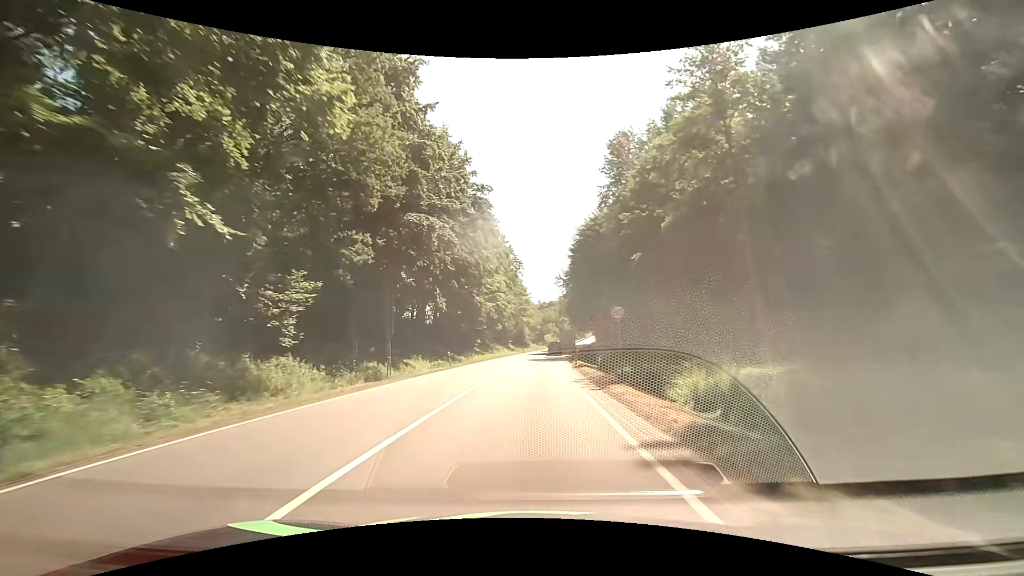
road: primary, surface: asphalt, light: Day
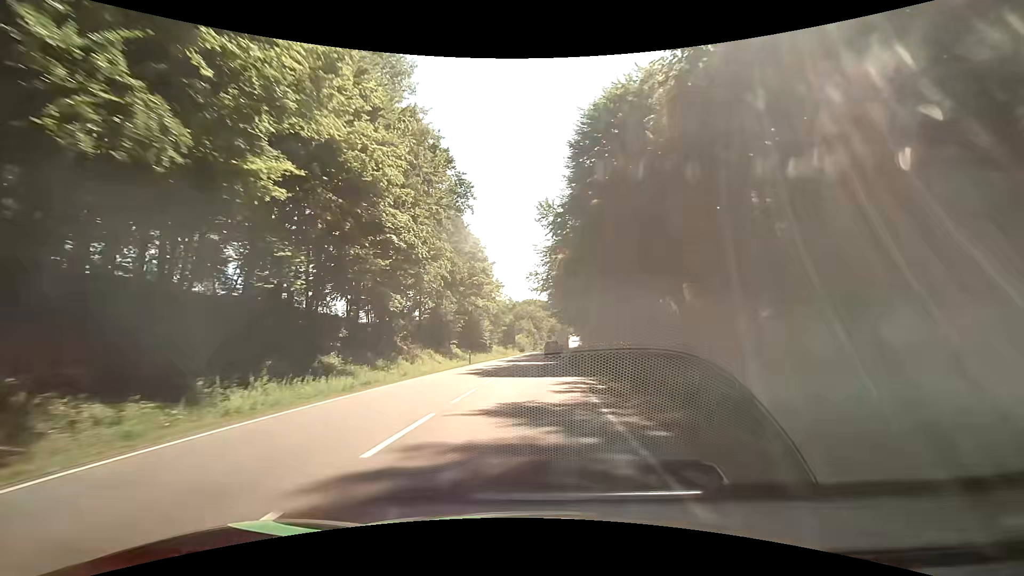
(+1.5, +44.3) m; +4°
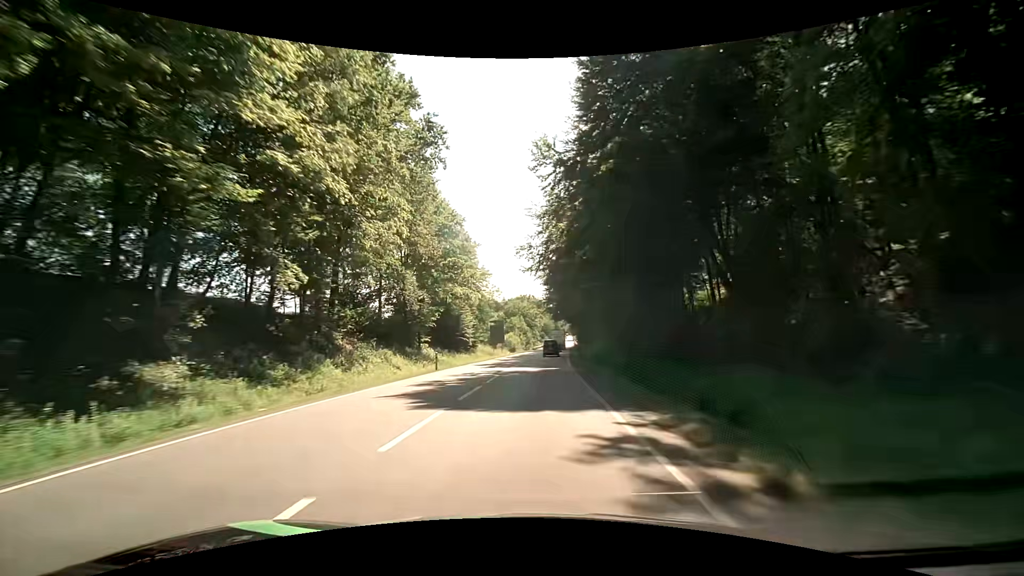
(-0.1, +11.7) m; 0°
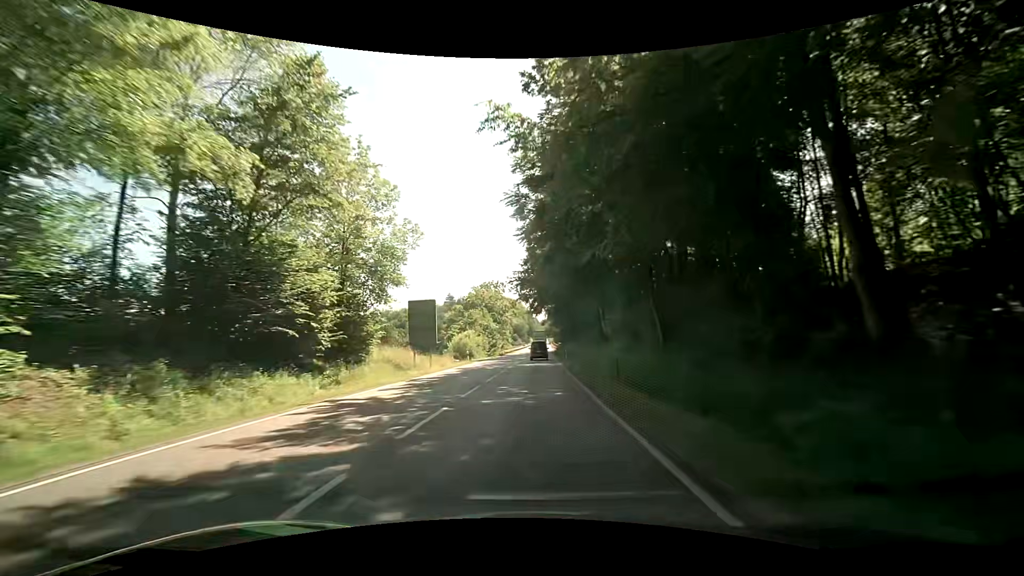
(+1.0, +34.9) m; +3°
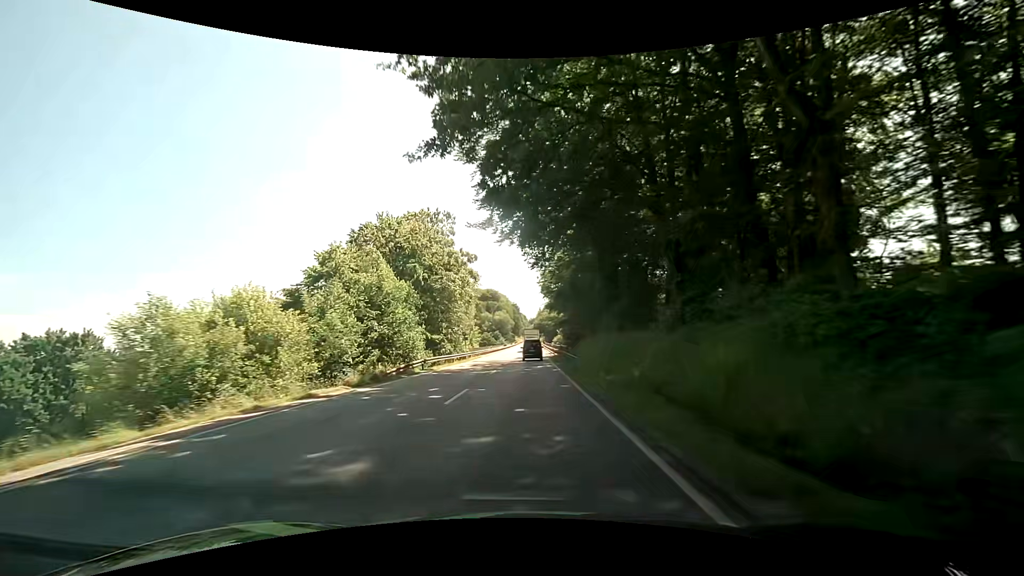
(+1.7, +56.1) m; +3°
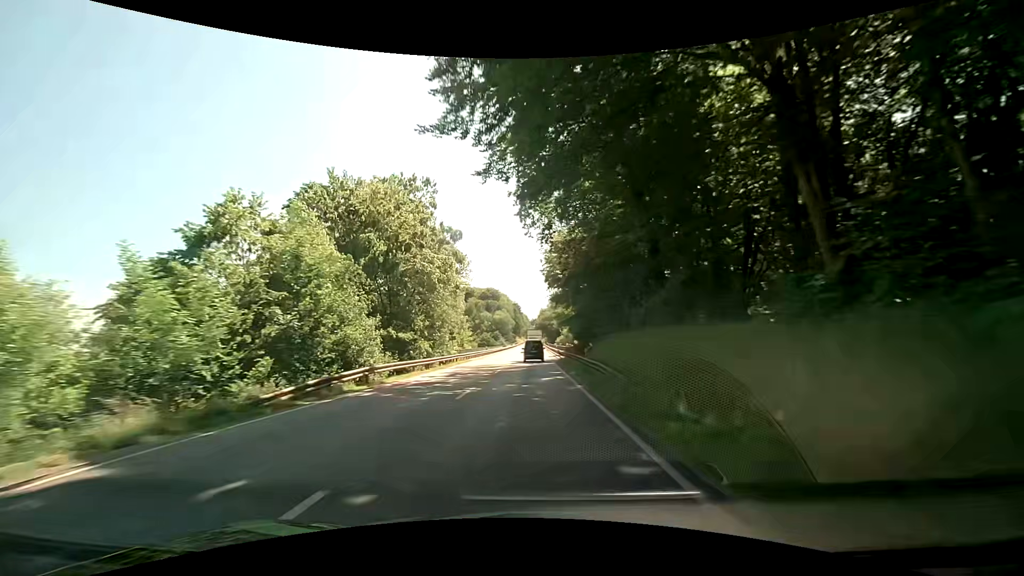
(-0.1, +10.7) m; 0°
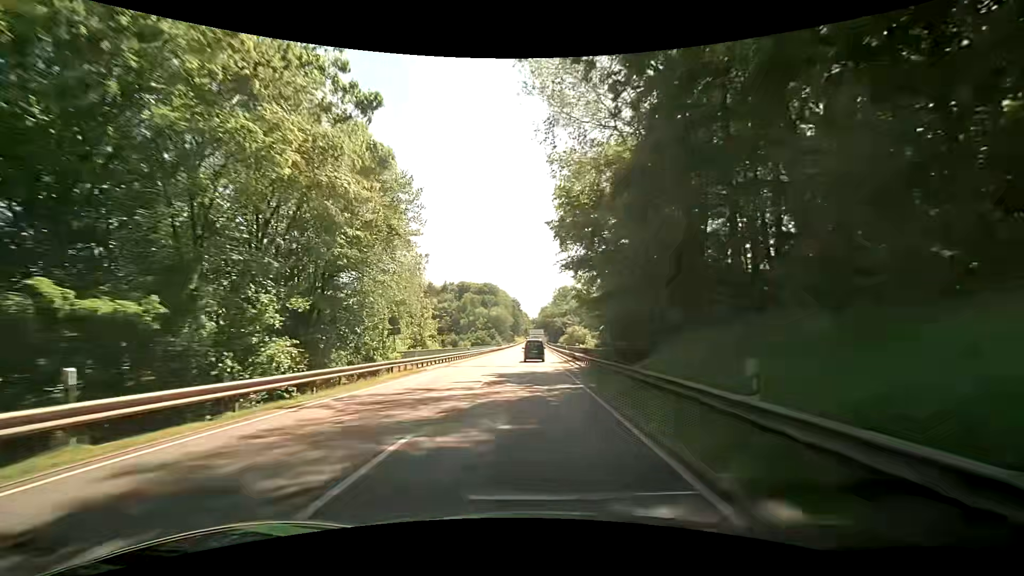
(-0.3, +21.1) m; 0°
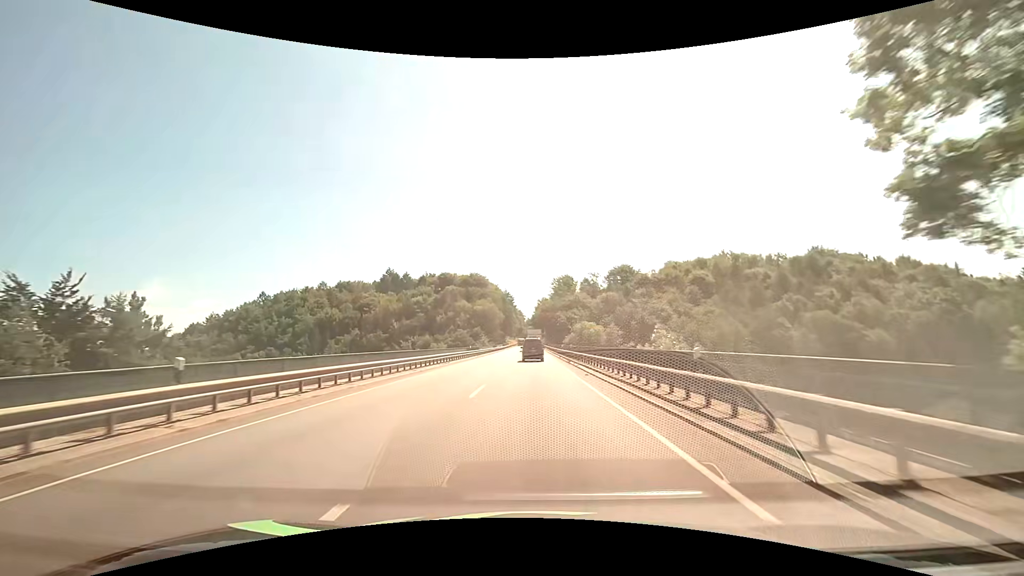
(-0.2, +42.0) m; 0°
(0, +10) (0, +20) (0, +30) (+1, +40) (+1, +50) (+1, +60) (+1, +70) (+1, +80) (+1, +90) (+1, +100) m
